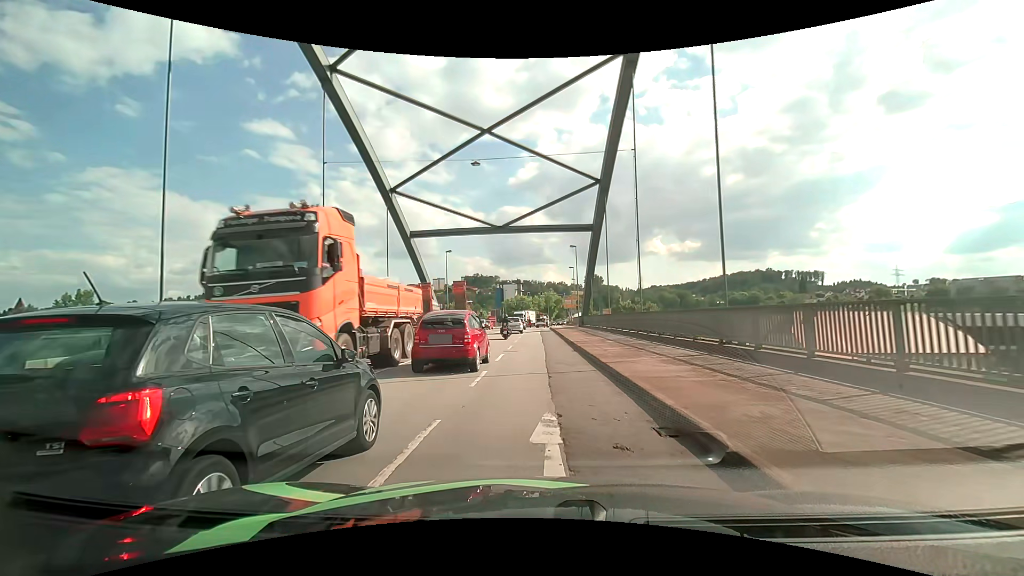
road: primary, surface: asphalt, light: Day
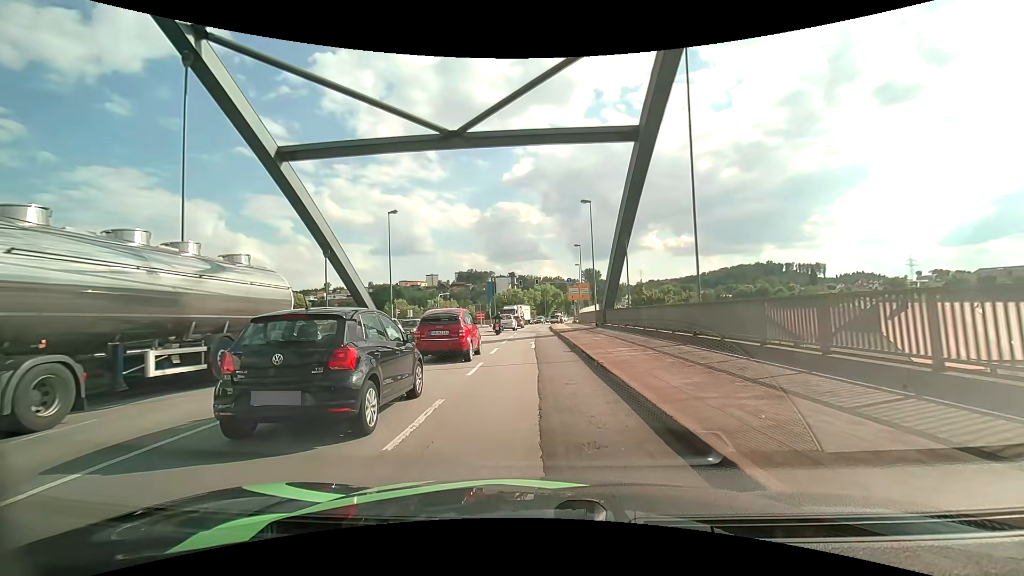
(+0.3, +22.7) m; +1°
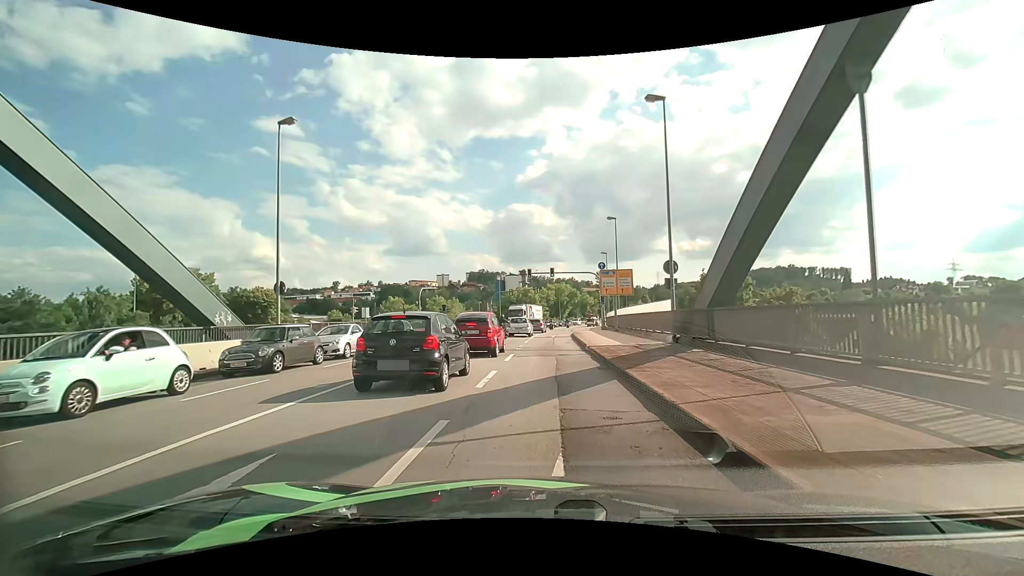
(-0.4, +19.5) m; -1°
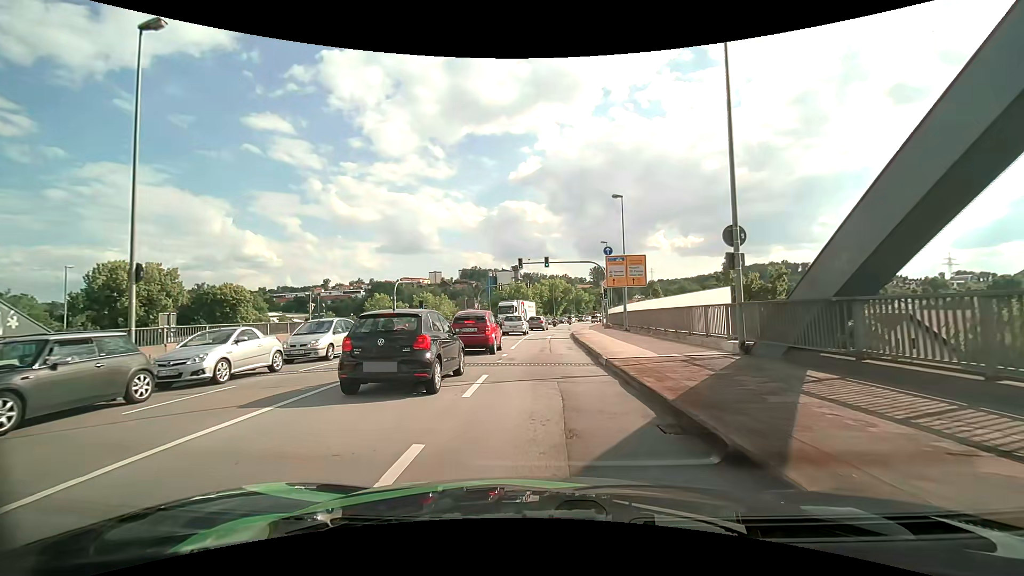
(0.0, +7.3) m; -1°
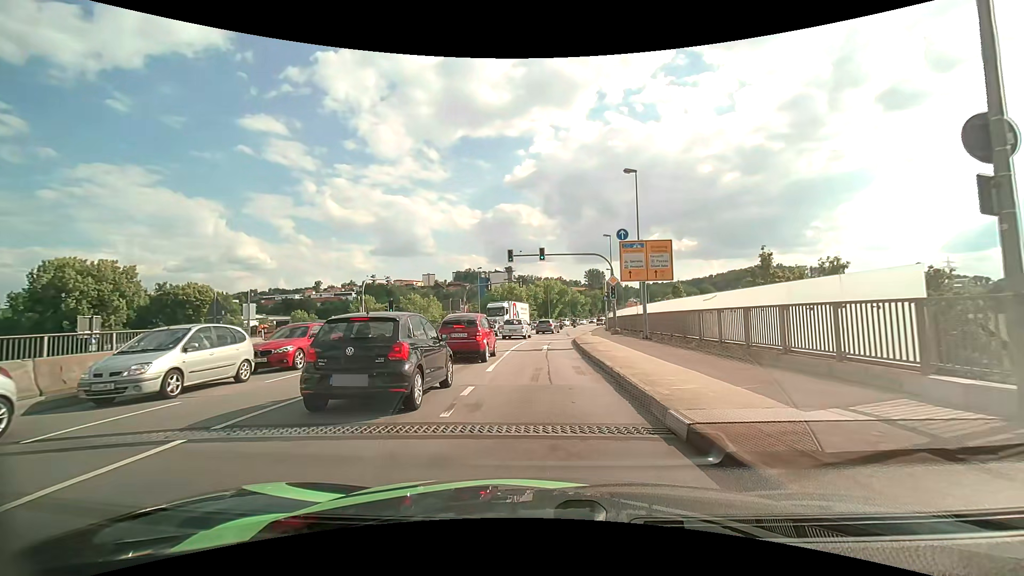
(+0.1, +7.6) m; +2°
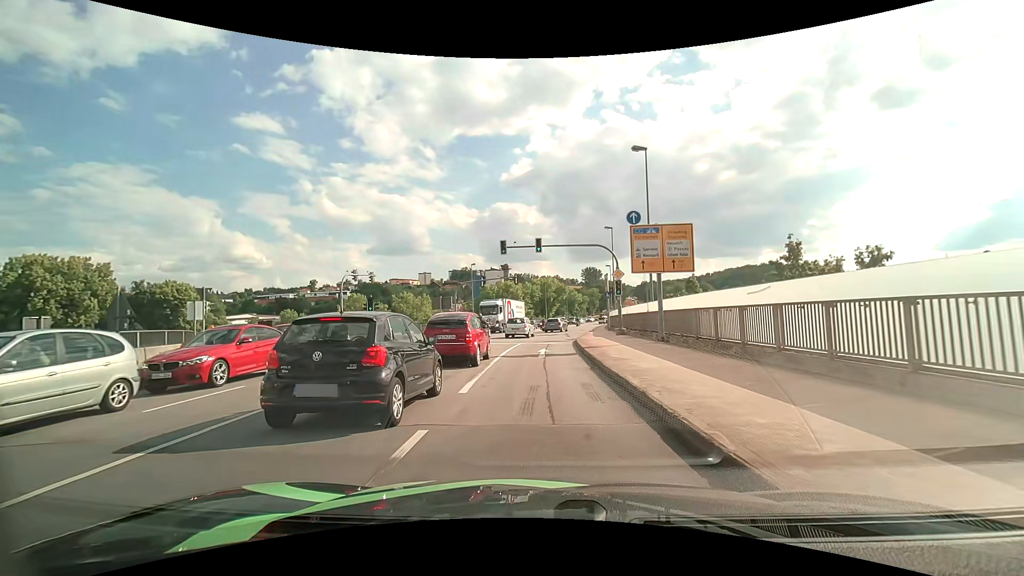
(0.0, +3.8) m; 0°
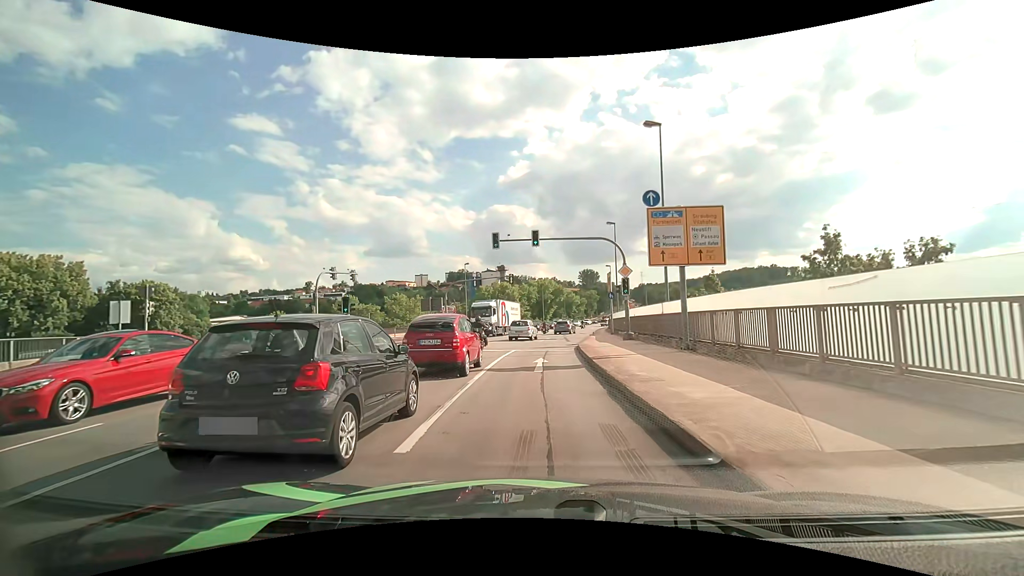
(0.0, +3.8) m; 0°
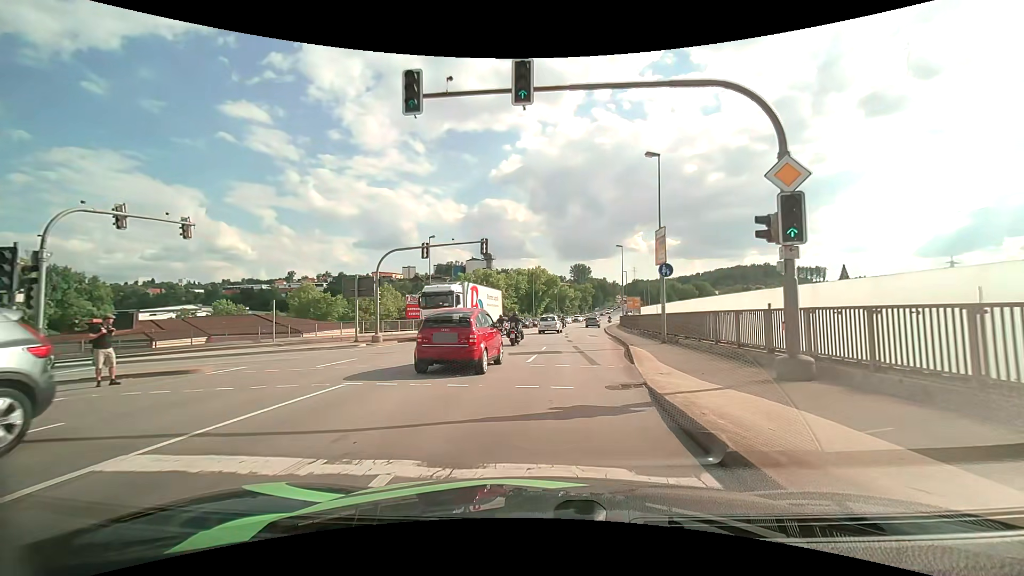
(0.0, +19.0) m; +1°
(0, +10) (+1, +20) (+2, +30) (+3, +40) (+4, +50) (+5, +60) (+7, +70) (+8, +79) (+10, +89) (+12, +99) m
